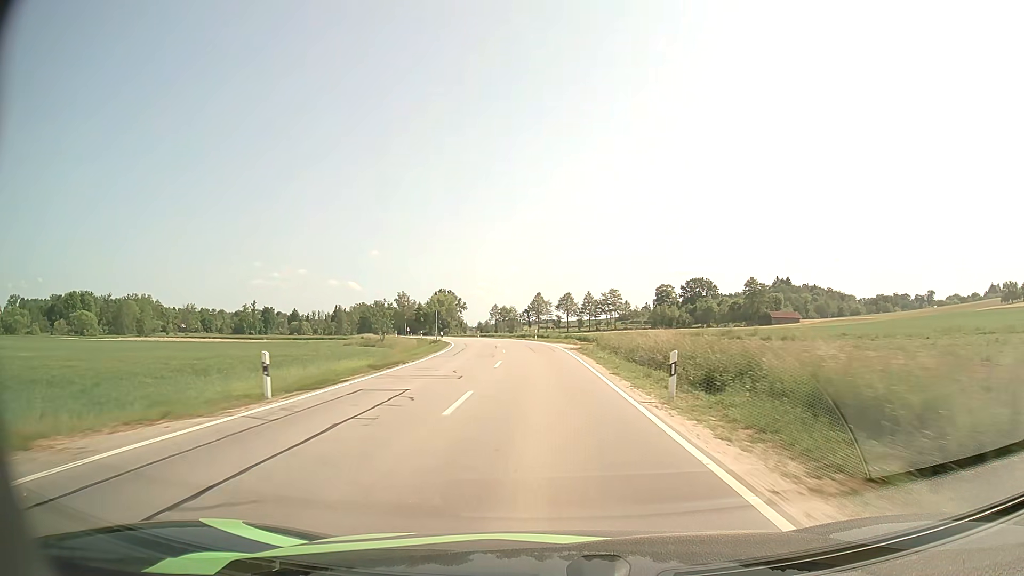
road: secondary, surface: asphalt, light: Day
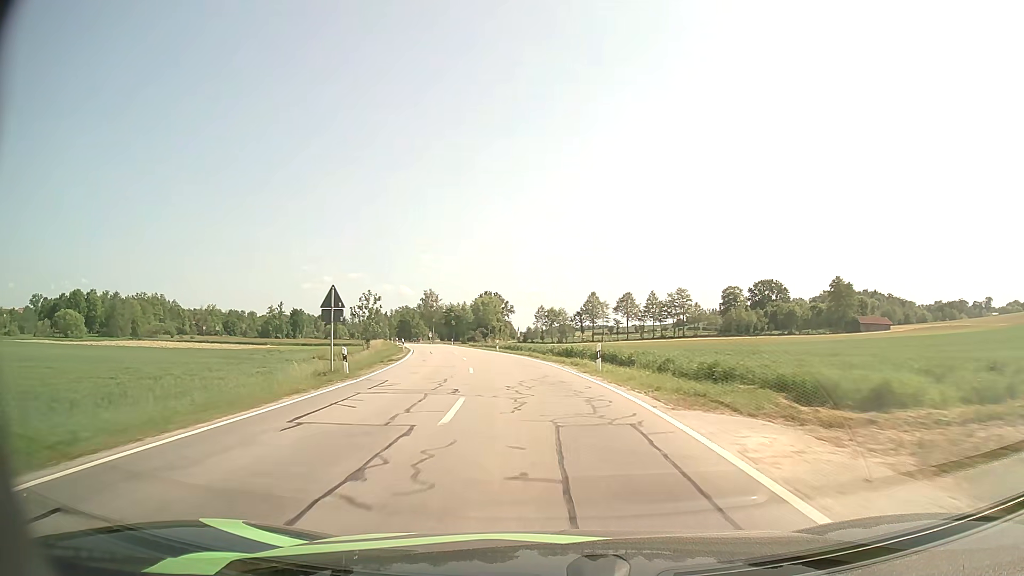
(-1.0, +36.1) m; -5°
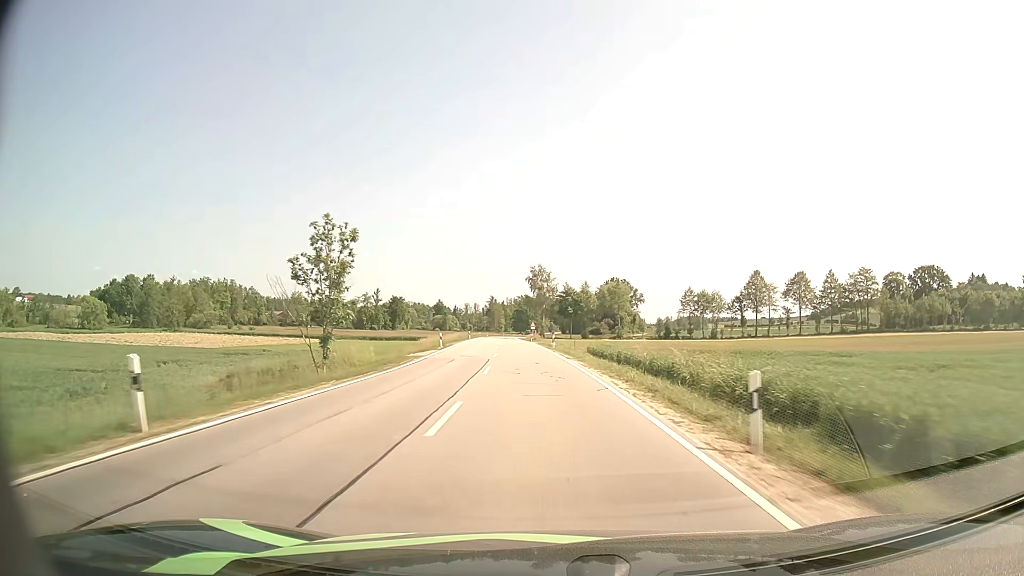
(-5.0, +47.7) m; -10°
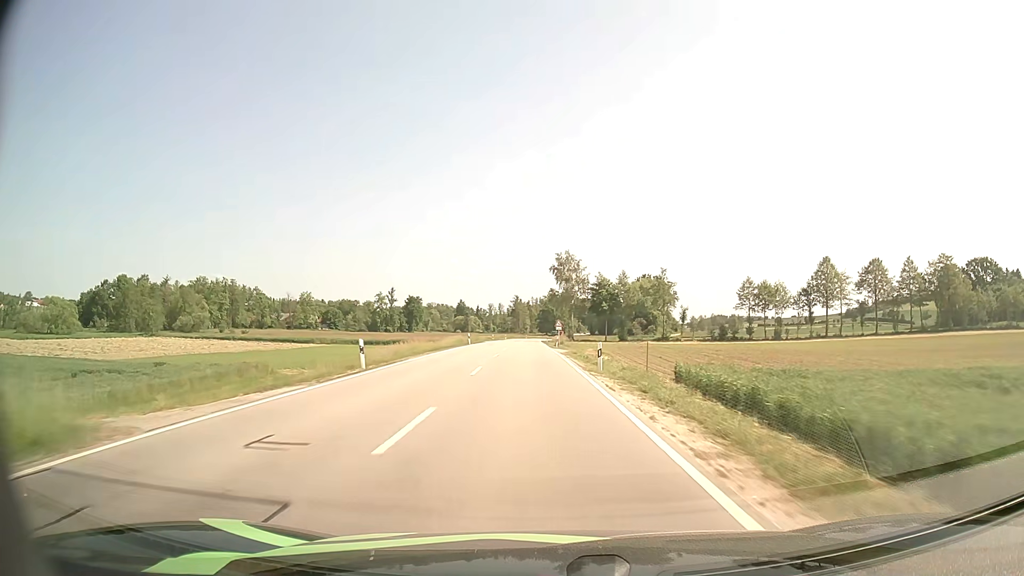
(-0.4, +24.9) m; -2°
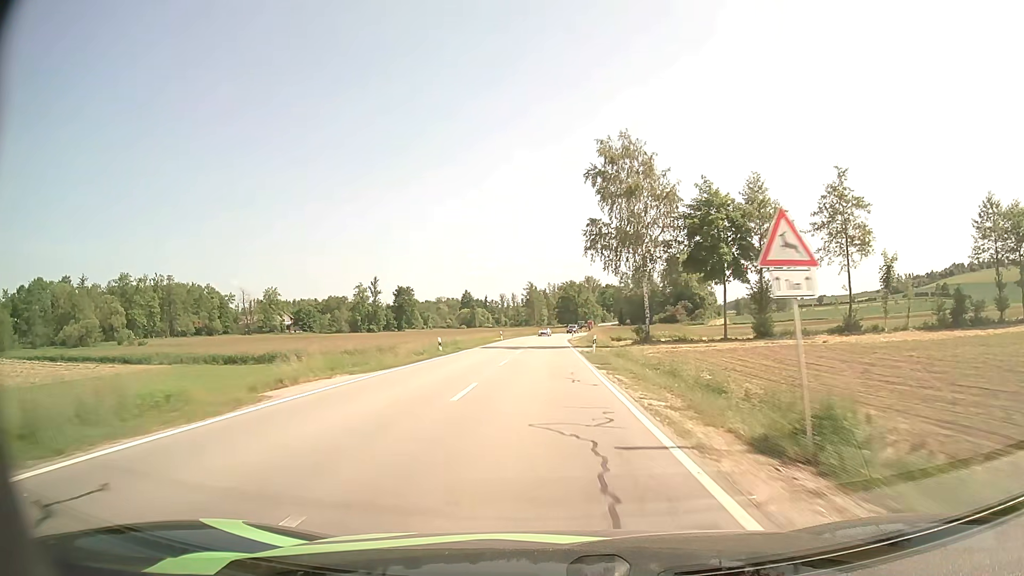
(-1.5, +64.4) m; -2°
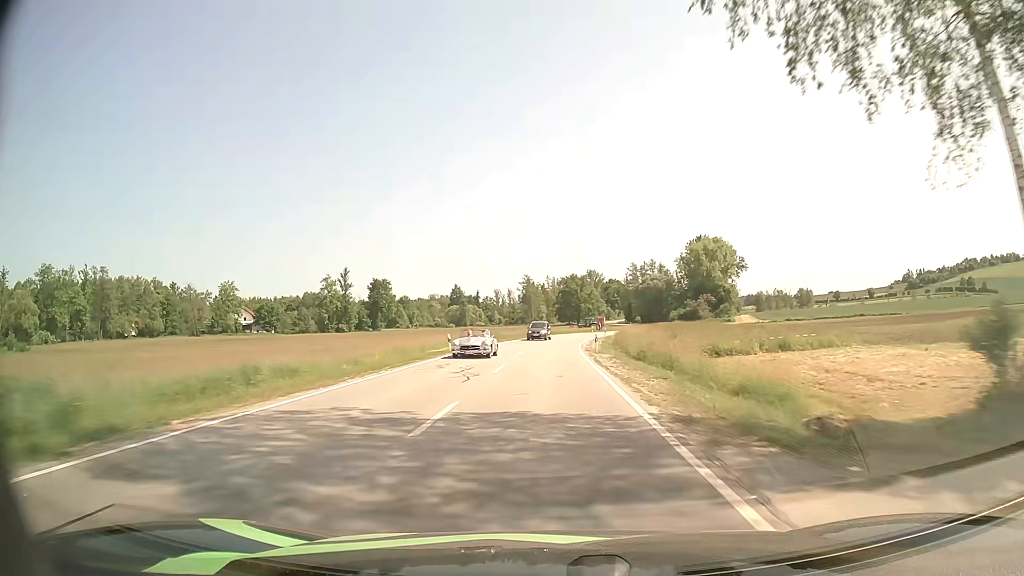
(+0.1, +38.6) m; 0°
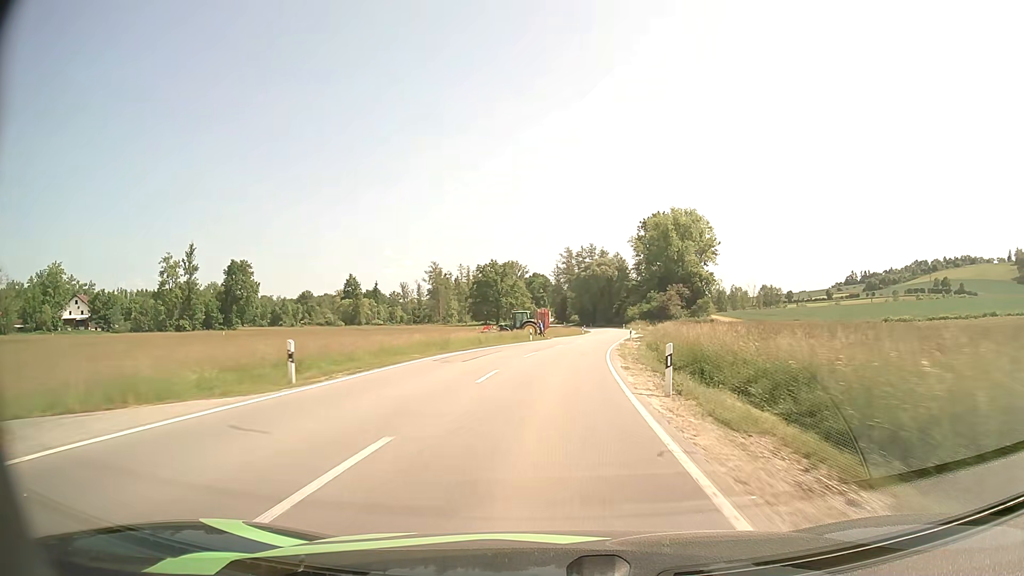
(+2.3, +62.0) m; +7°
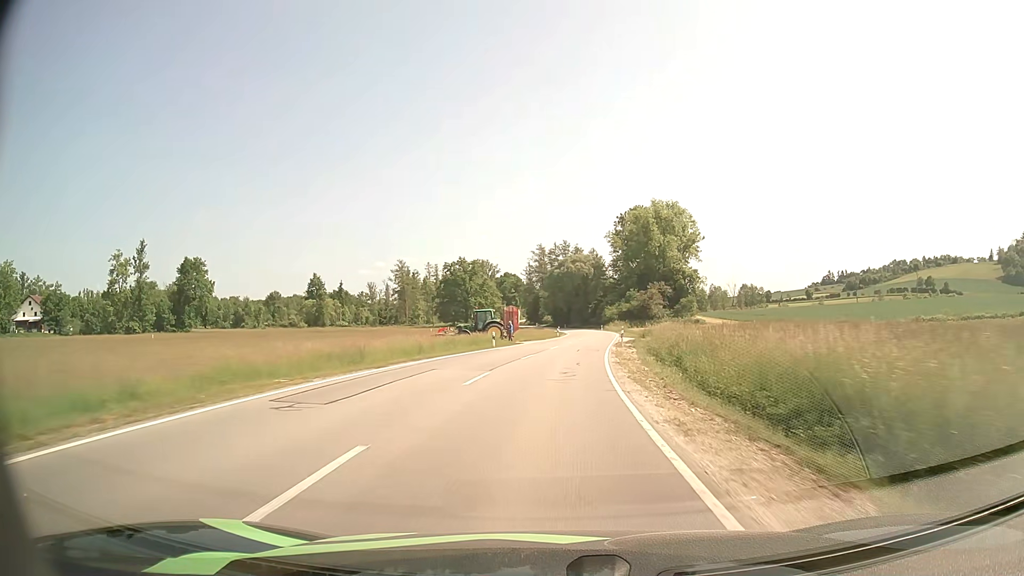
(+0.3, +11.9) m; +2°
(0, +10) (+1, +20) (+1, +30) (+2, +40) (+3, +50) (+4, +60) (+5, +70) (+6, +80) (+7, +90) (+7, +100) m
